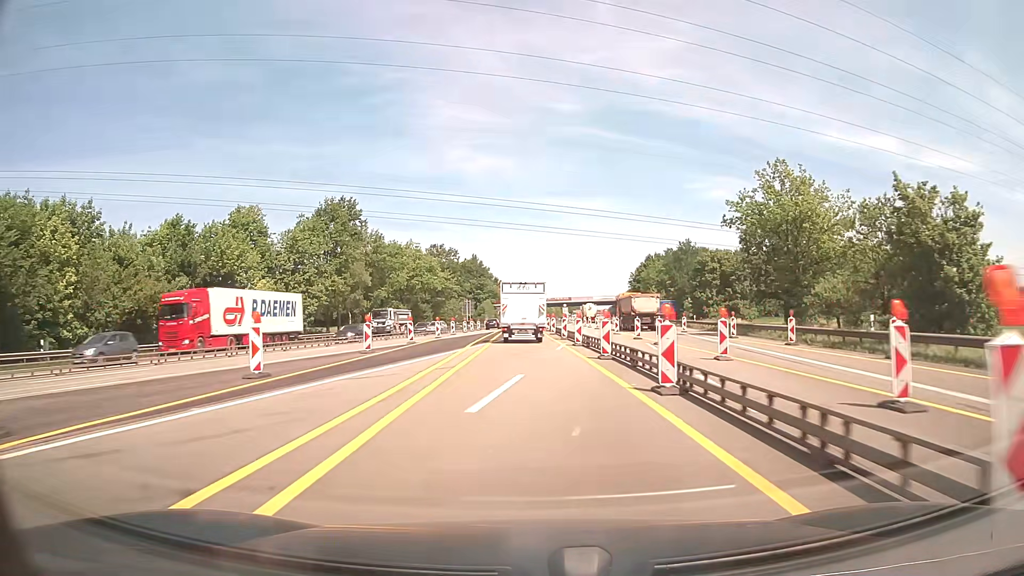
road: motorway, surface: asphalt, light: Day
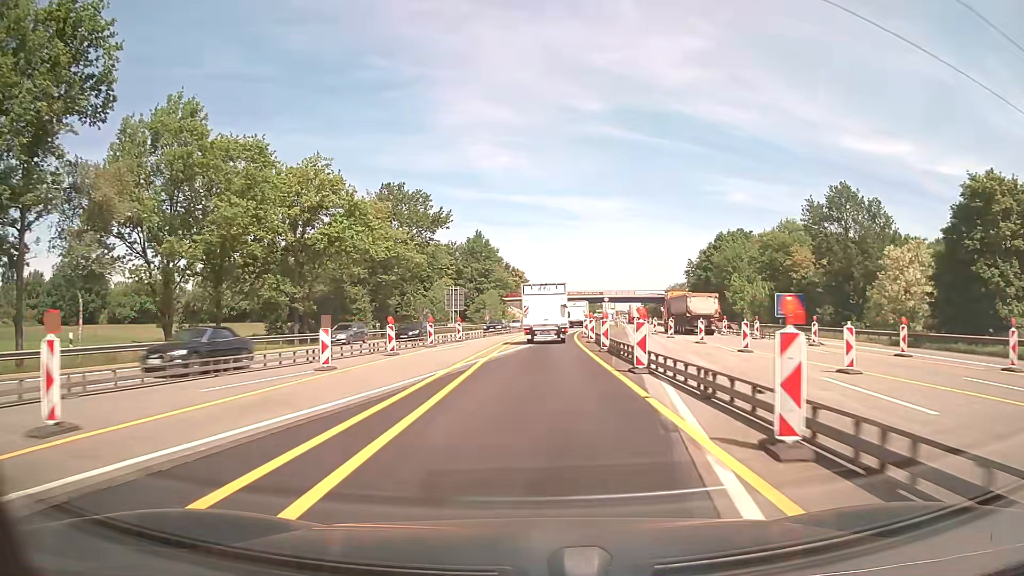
(-0.9, +55.1) m; -2°
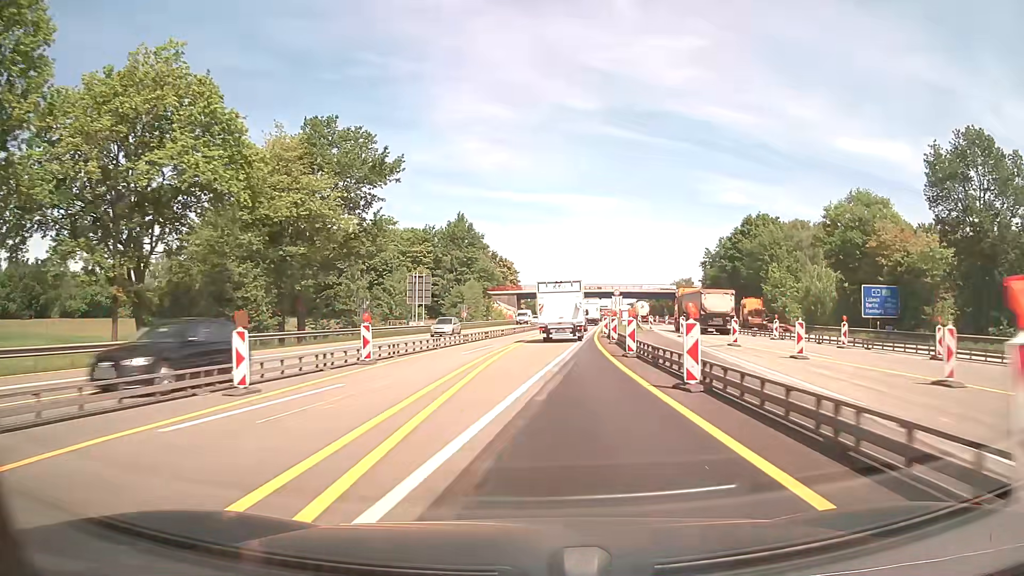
(+0.1, +23.0) m; +1°
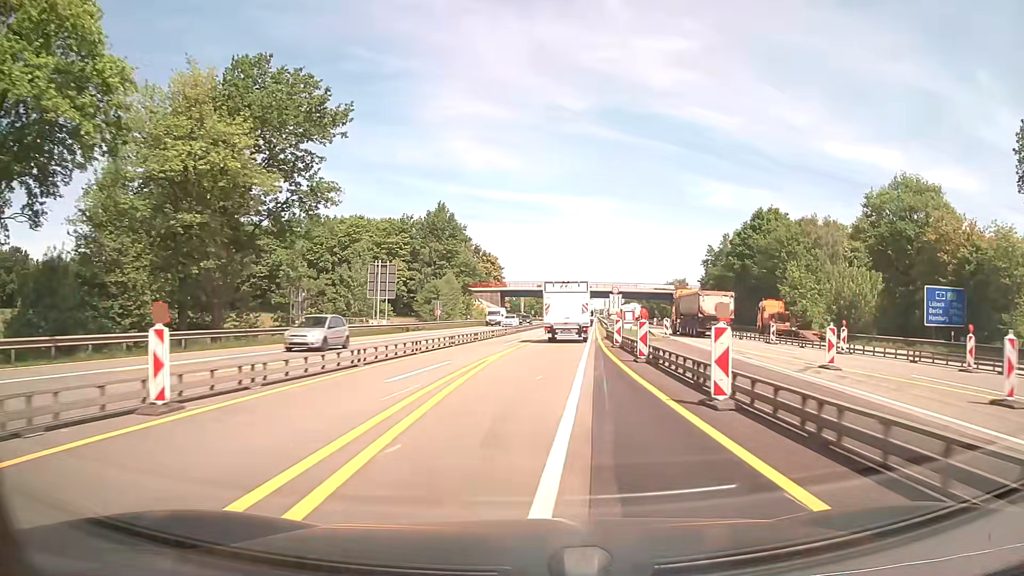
(+0.1, +11.6) m; +1°
(0, +10) (+1, +20) (+1, +30) (+2, +40) (+3, +50) (+4, +60) (+5, +70) (+6, +80) (+7, +90) (+8, +100) m
